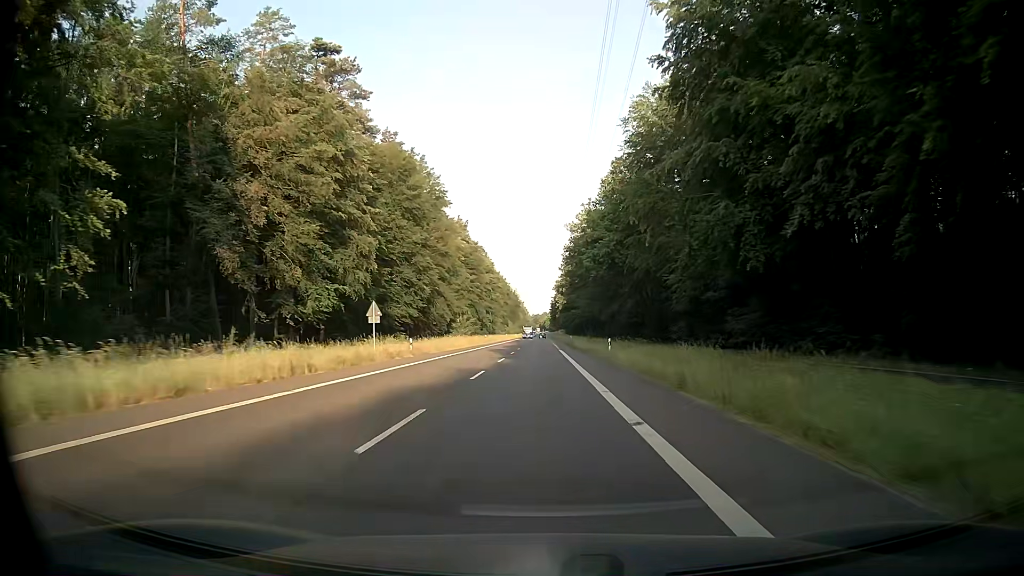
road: secondary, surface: asphalt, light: Day
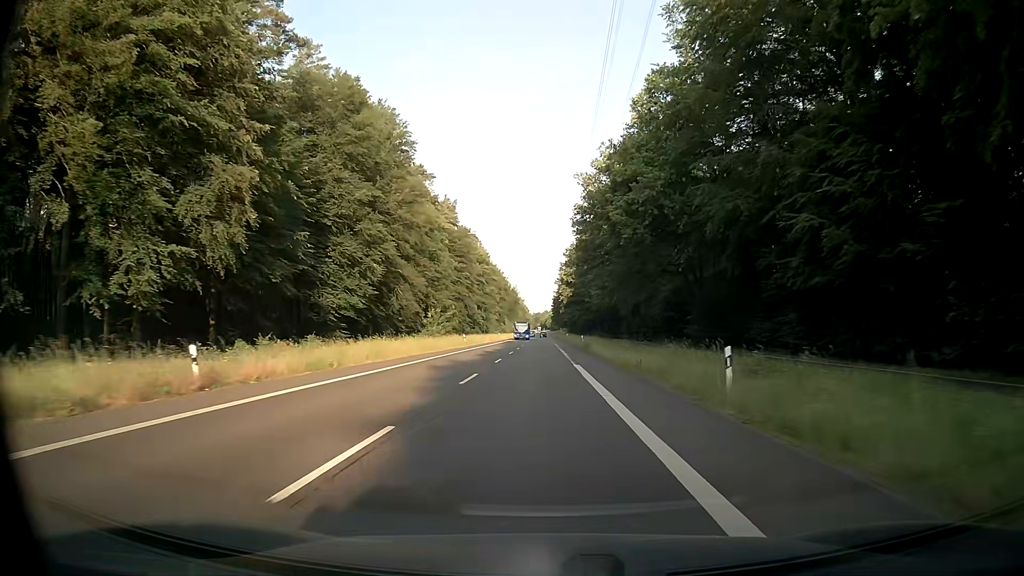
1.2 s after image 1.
(0.0, +26.2) m; 0°
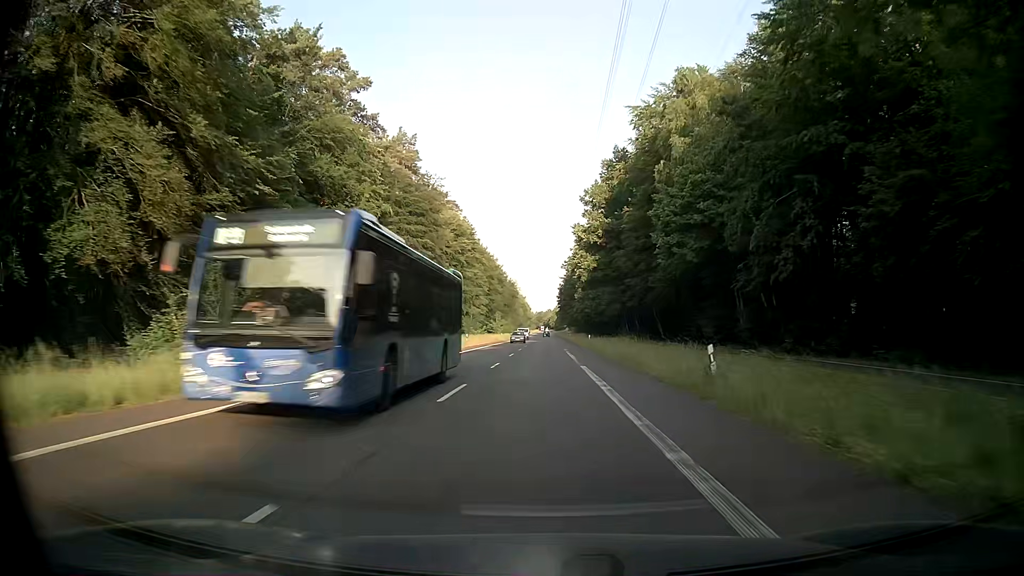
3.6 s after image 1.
(-0.2, +52.5) m; -1°
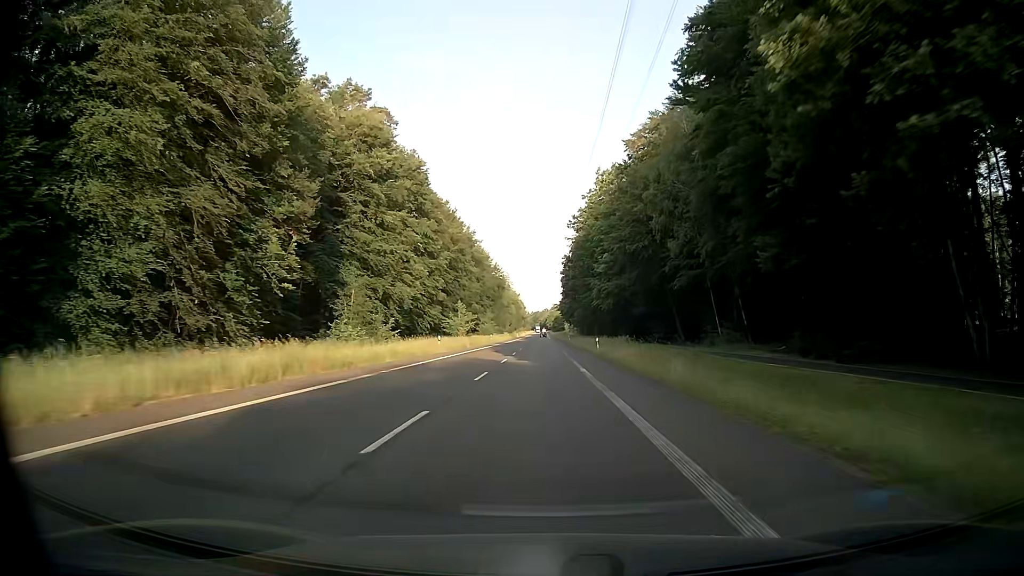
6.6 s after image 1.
(+0.4, +65.8) m; +1°
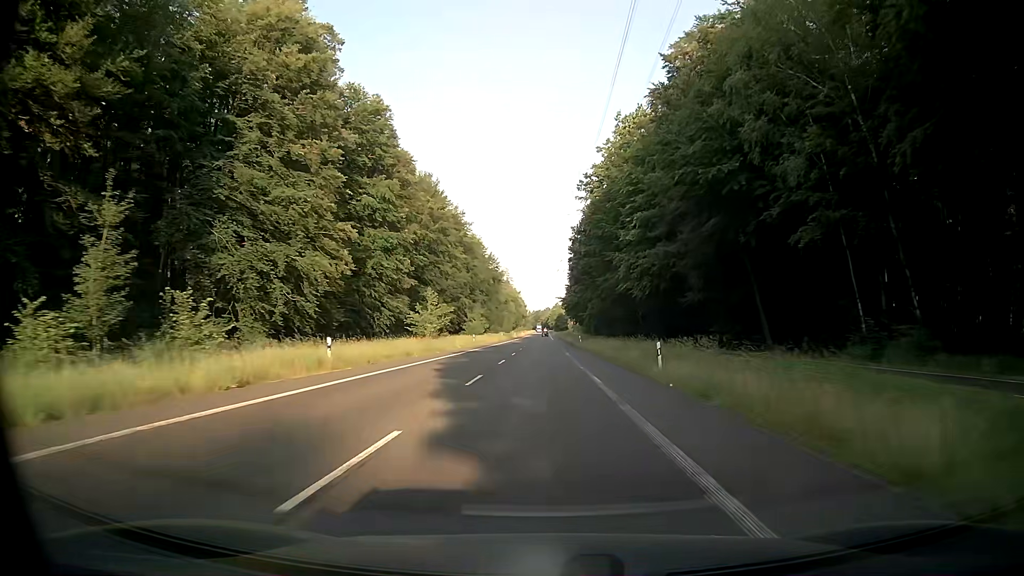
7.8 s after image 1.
(-0.1, +26.4) m; 0°
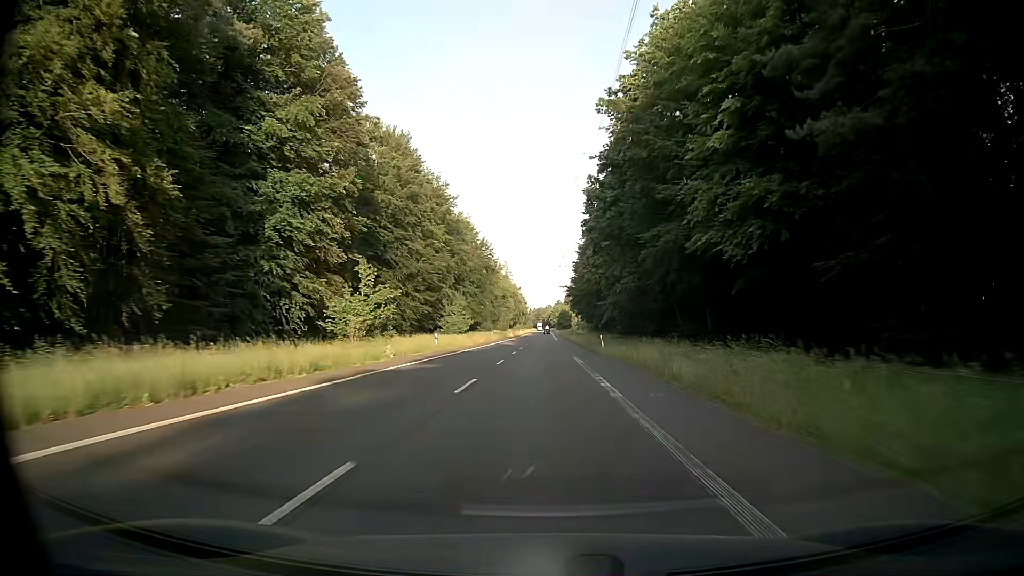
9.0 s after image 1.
(-0.1, +26.4) m; -1°
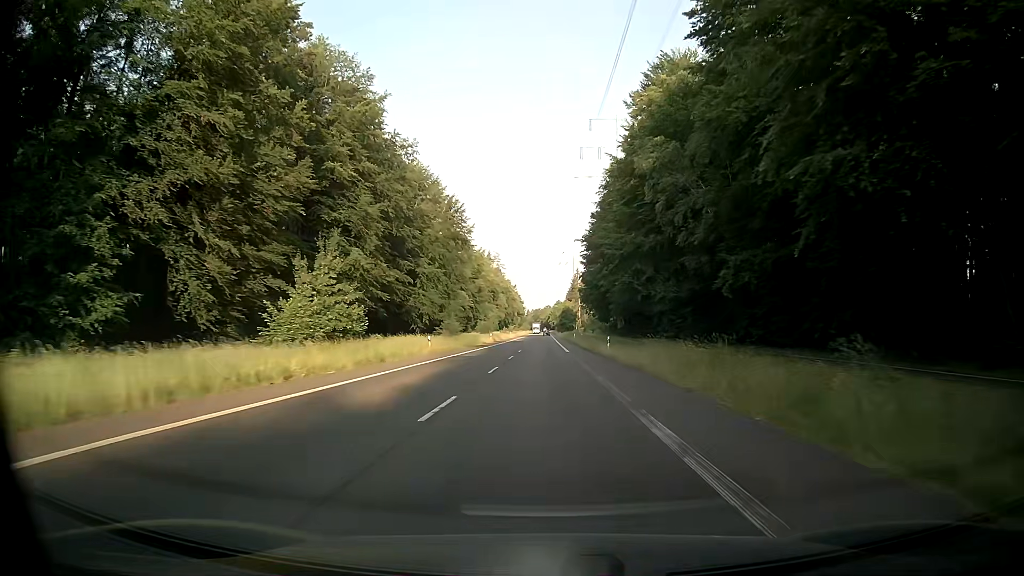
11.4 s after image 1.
(+0.1, +52.7) m; 0°
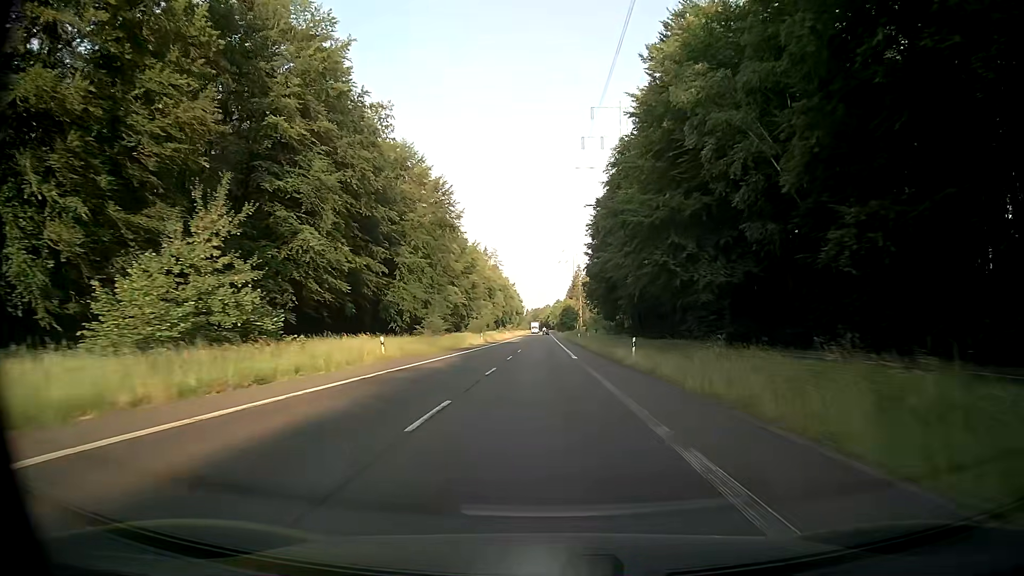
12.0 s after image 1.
(-0.1, +13.2) m; 0°
(0, +10) (0, +20) (0, +30) (0, +40) (0, +50) (0, +60) (0, +70) (-1, +80) (-1, +90) (-1, +100) m
